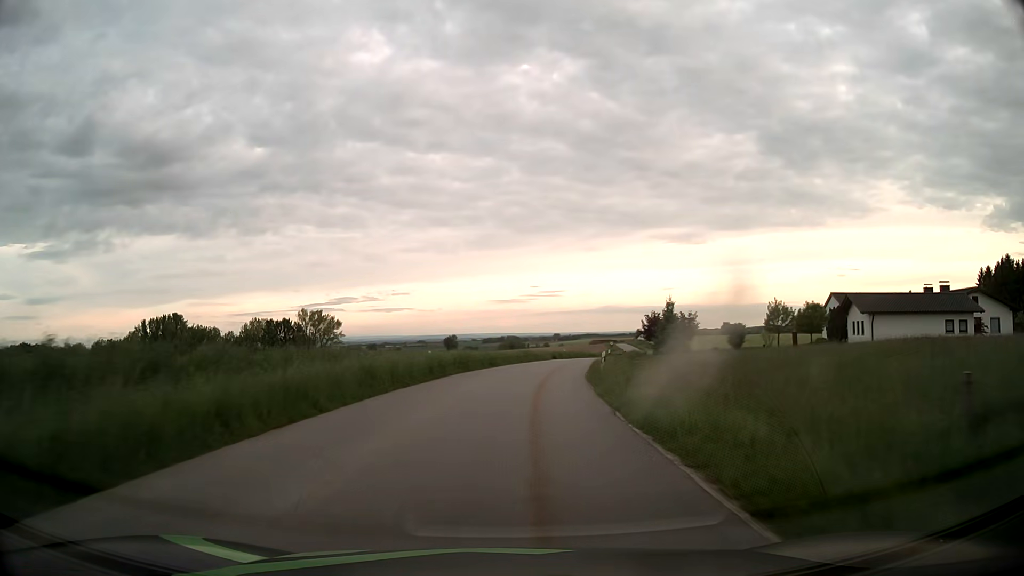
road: tertiary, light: Day
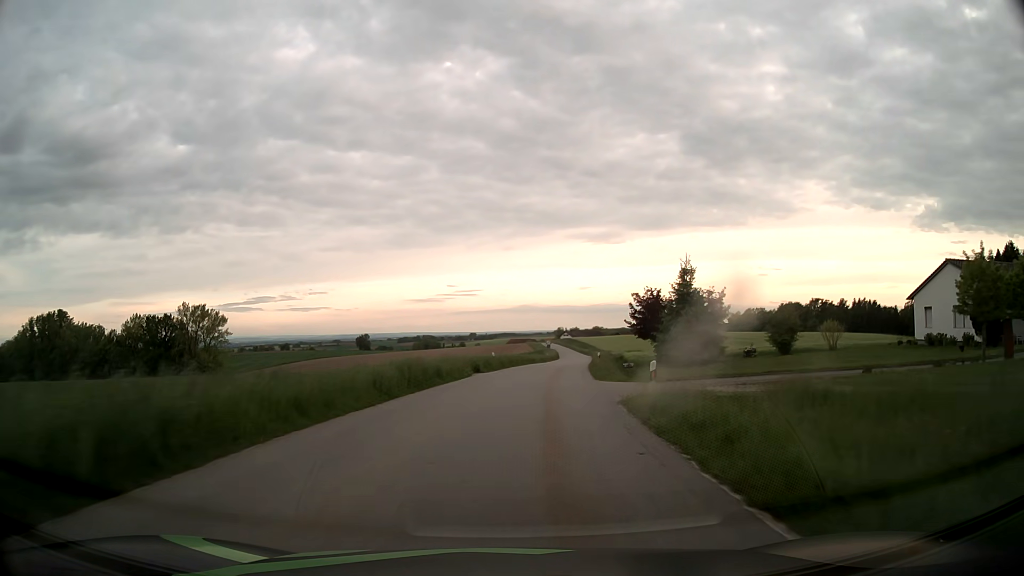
(+2.0, +32.7) m; +7°
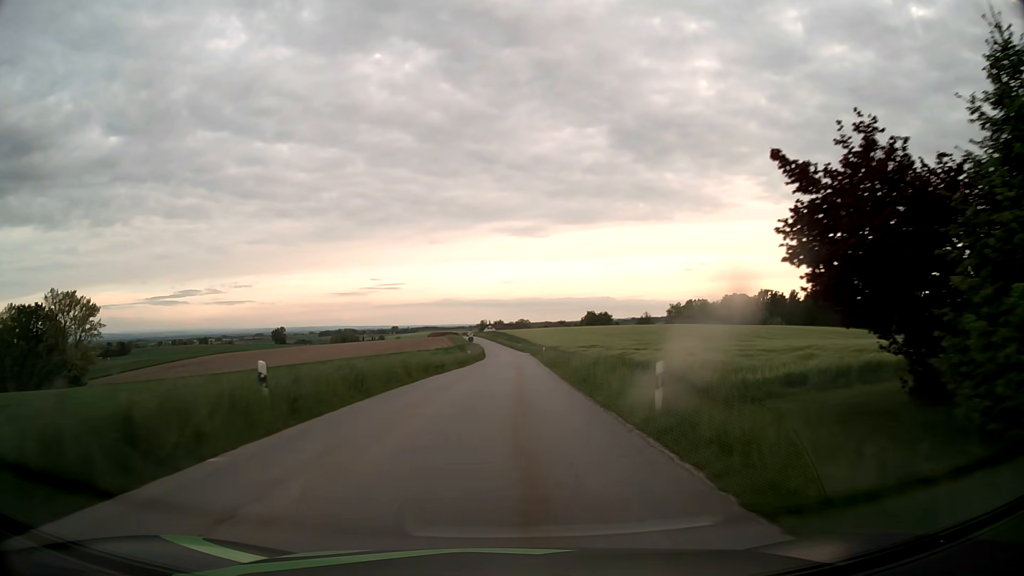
(+2.0, +32.6) m; +7°
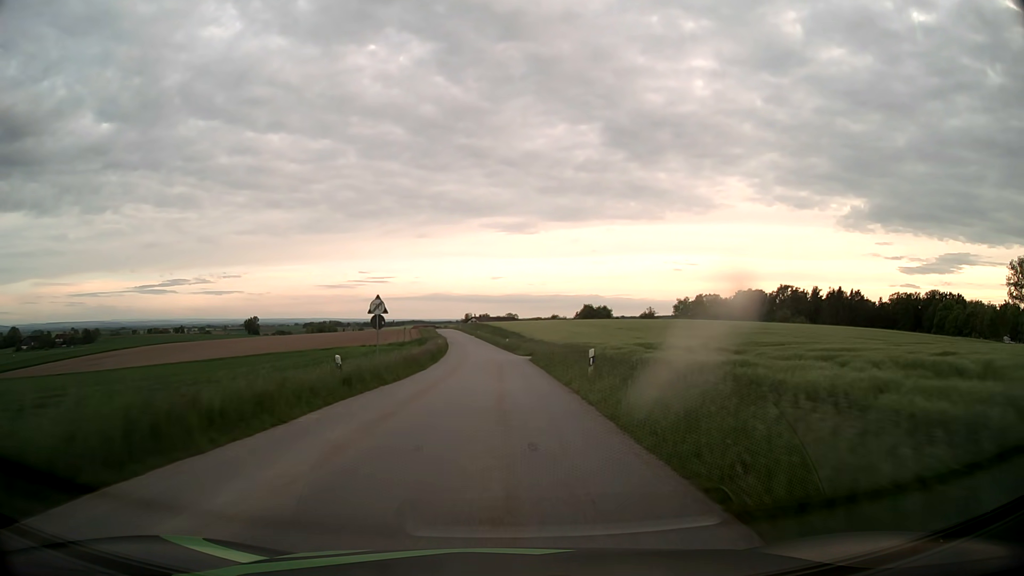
(+0.9, +43.6) m; +1°
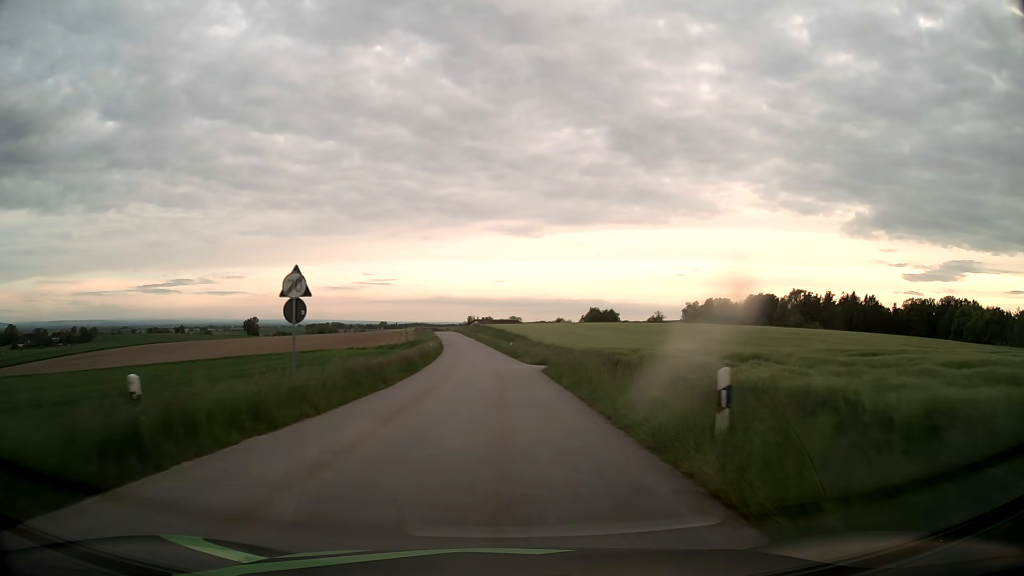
(0.0, +10.9) m; 0°
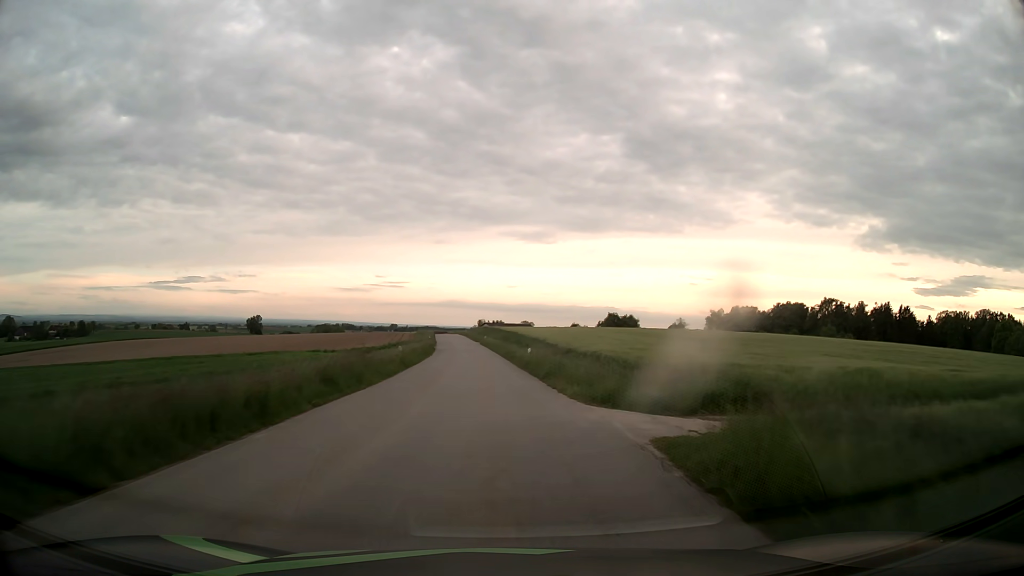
(-0.2, +21.6) m; -1°
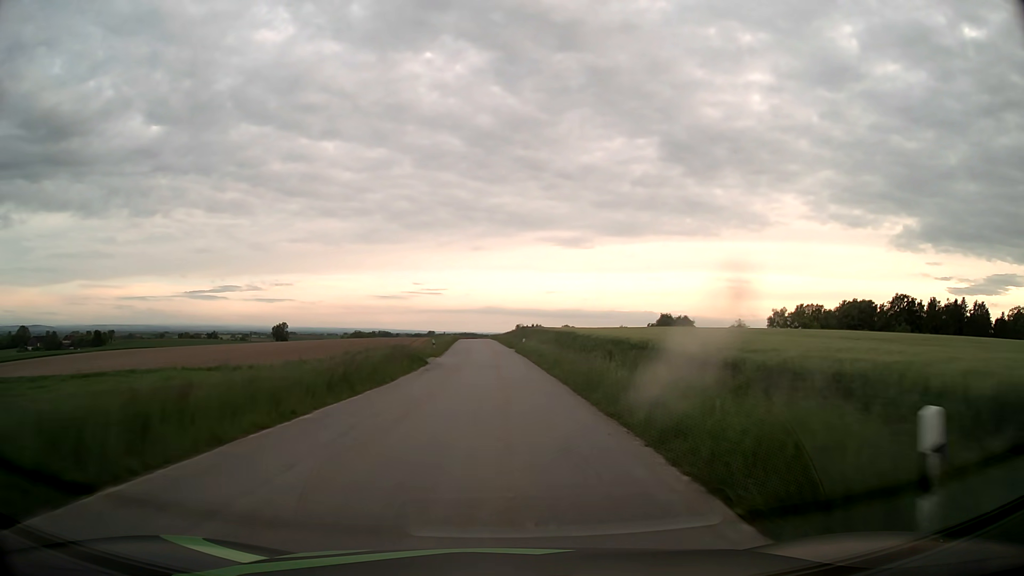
(-0.8, +32.2) m; -3°
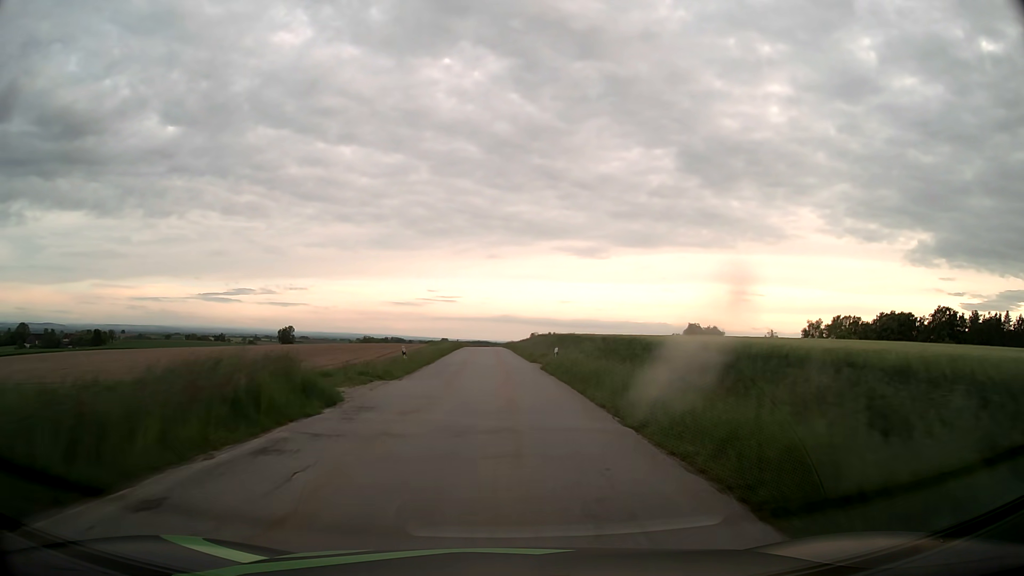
(-0.3, +21.4) m; -1°
(0, +10) (0, +20) (0, +30) (0, +40) (-1, +50) (-1, +60) (-1, +70) (-1, +80) (-1, +90) (-1, +100) m
